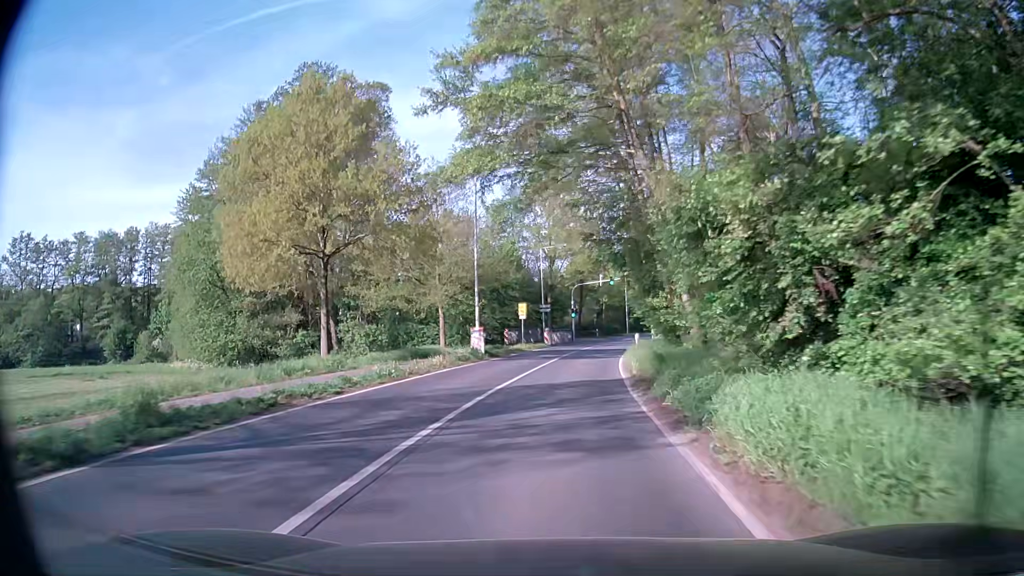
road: secondary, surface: asphalt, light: Day
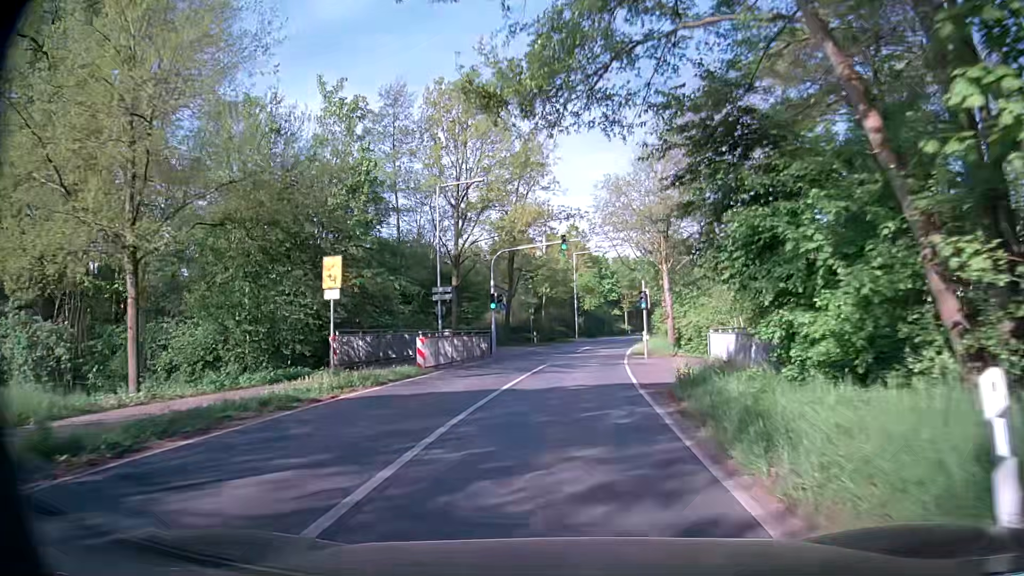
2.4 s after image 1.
(+1.3, +30.5) m; +5°
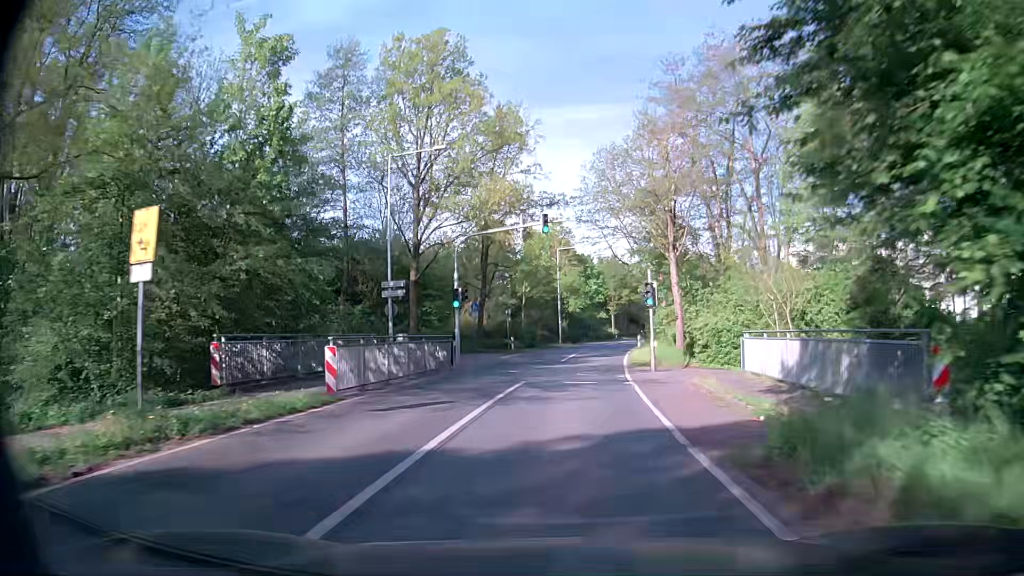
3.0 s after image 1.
(+0.2, +7.6) m; +2°
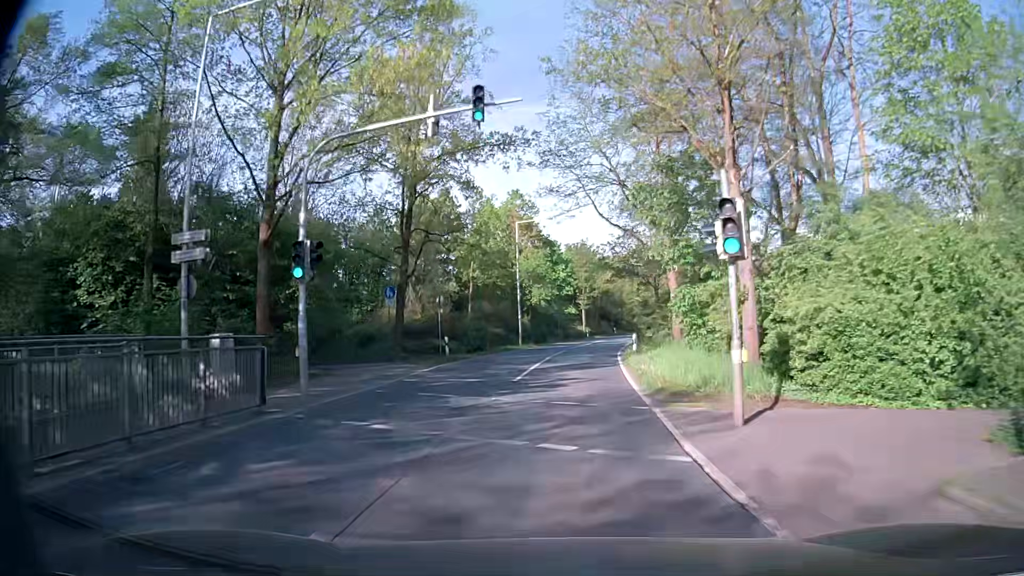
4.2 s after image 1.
(+0.6, +15.2) m; +4°
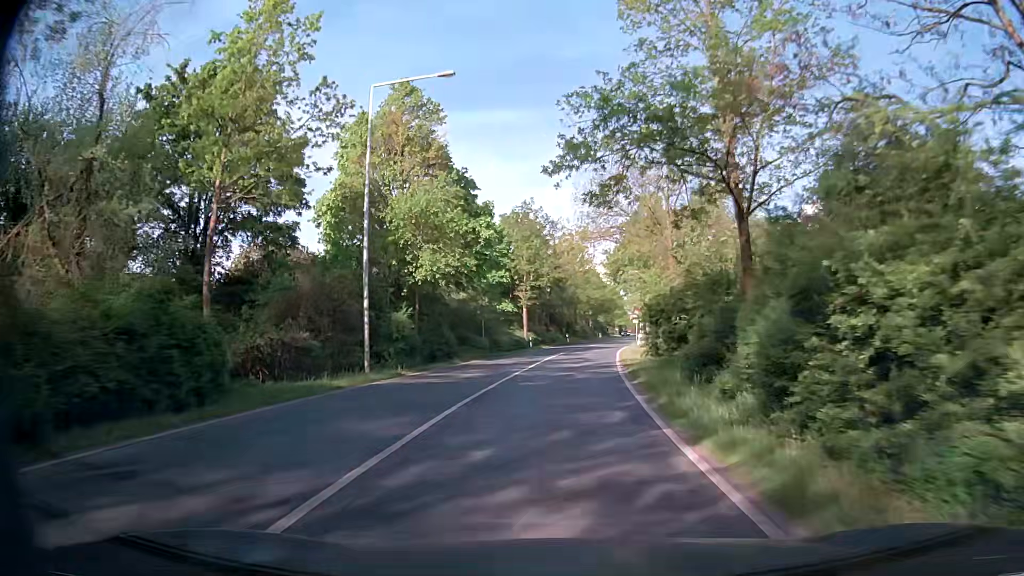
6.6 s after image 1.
(+0.9, +30.3) m; +4°
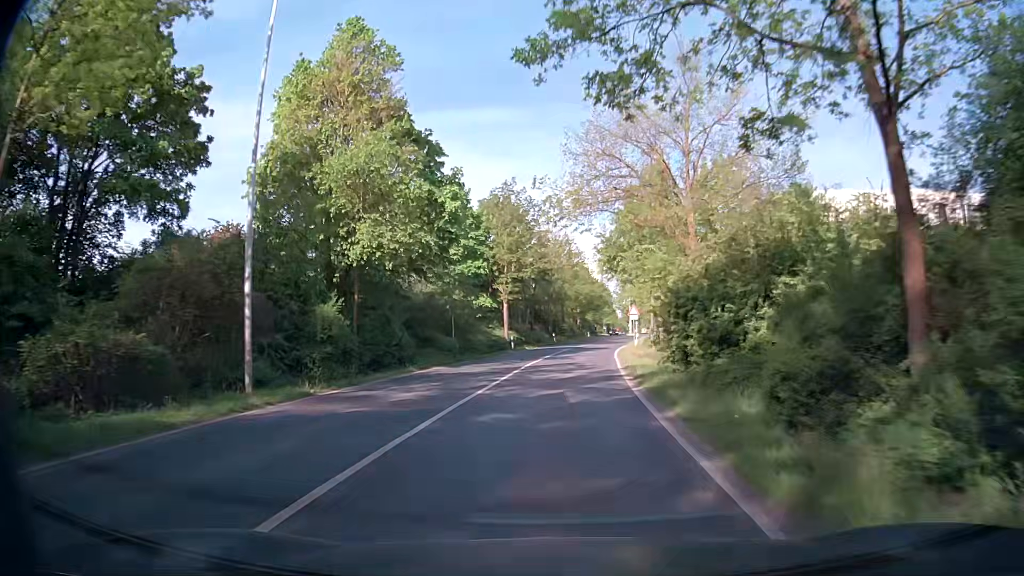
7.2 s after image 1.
(0.0, +7.6) m; +1°
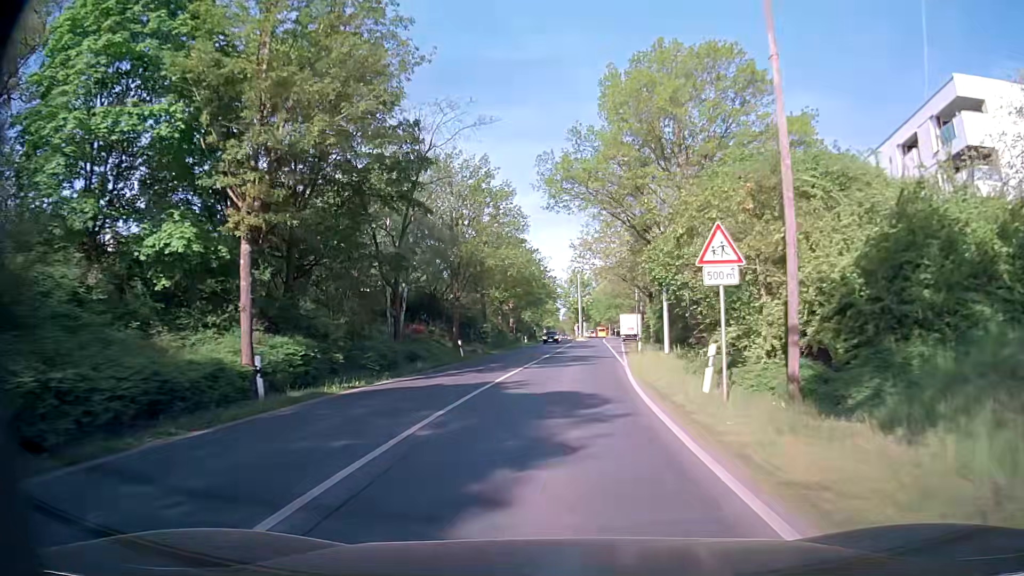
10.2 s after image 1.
(+1.7, +38.0) m; +5°
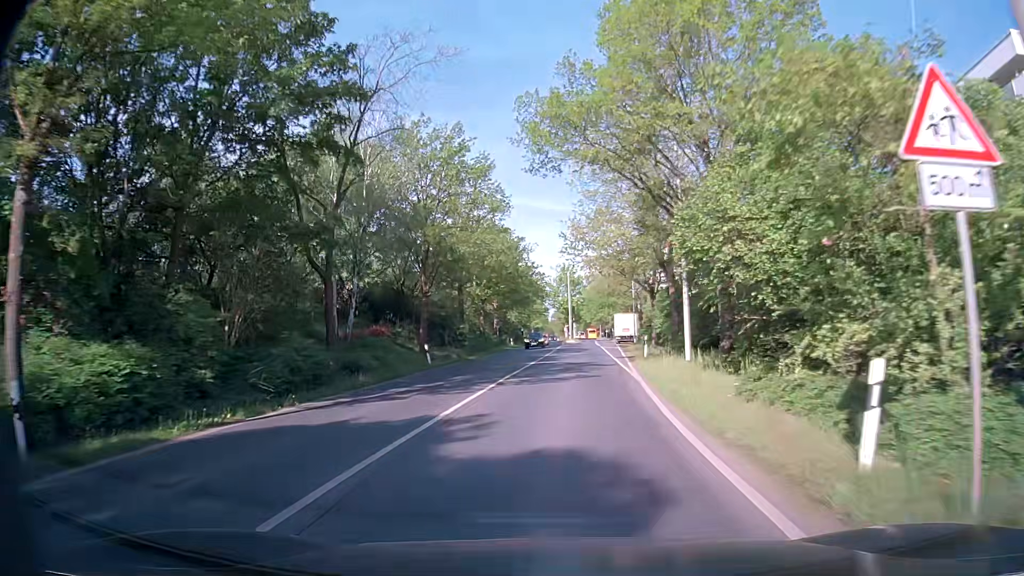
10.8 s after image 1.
(+0.1, +7.6) m; +2°
(0, +10) (0, +20) (+1, +30) (+1, +40) (+1, +50) (+2, +60) (+2, +70) (+3, +80) (+3, +90) (+4, +100) m
